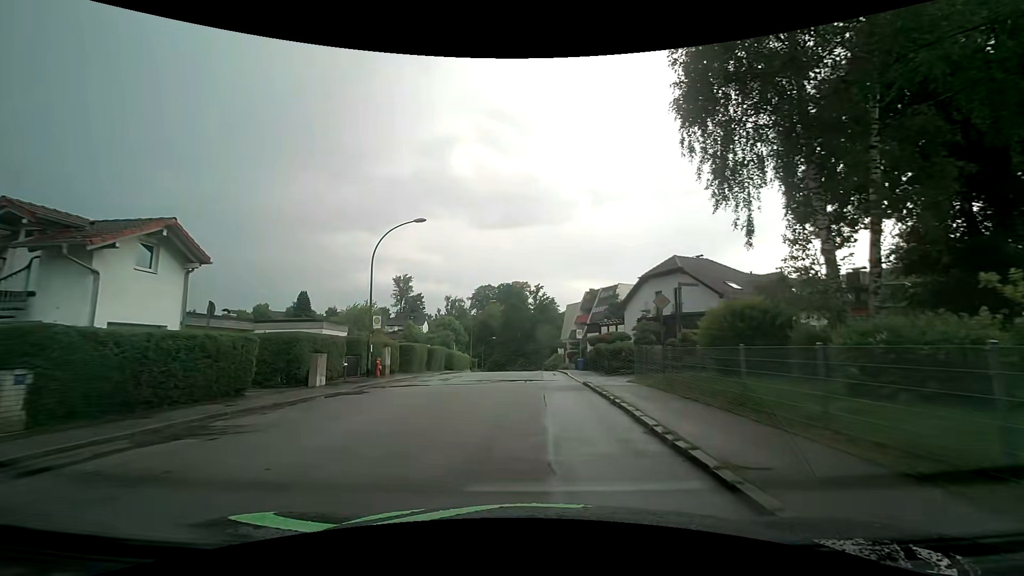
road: residential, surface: asphalt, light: Day
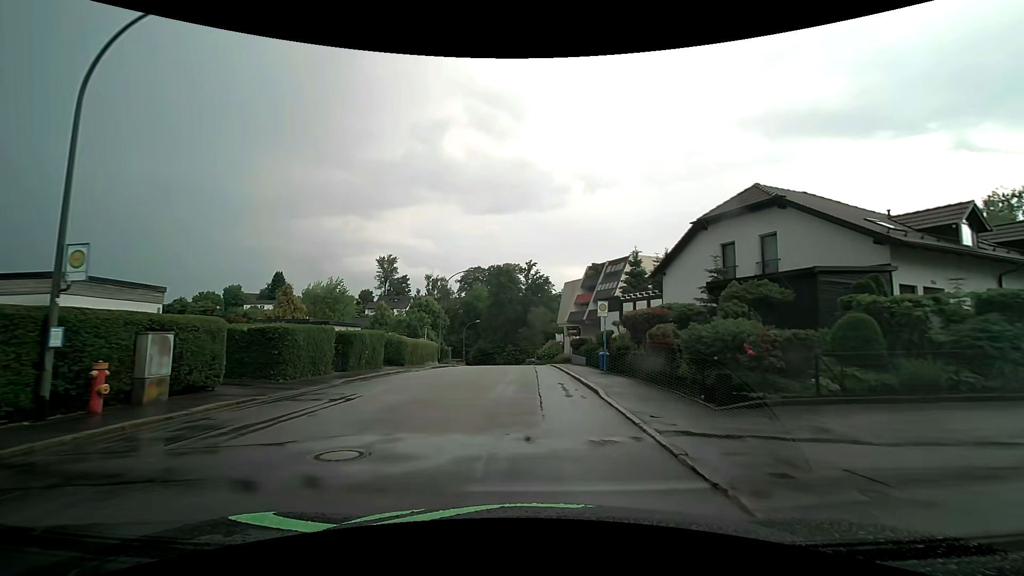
(-0.4, +16.5) m; -1°
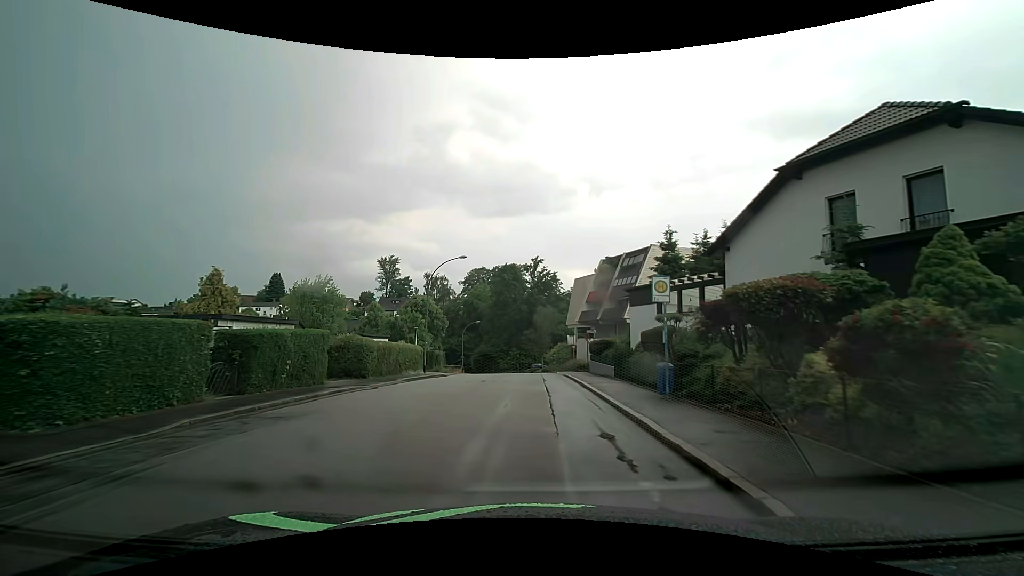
(-0.1, +8.9) m; -1°
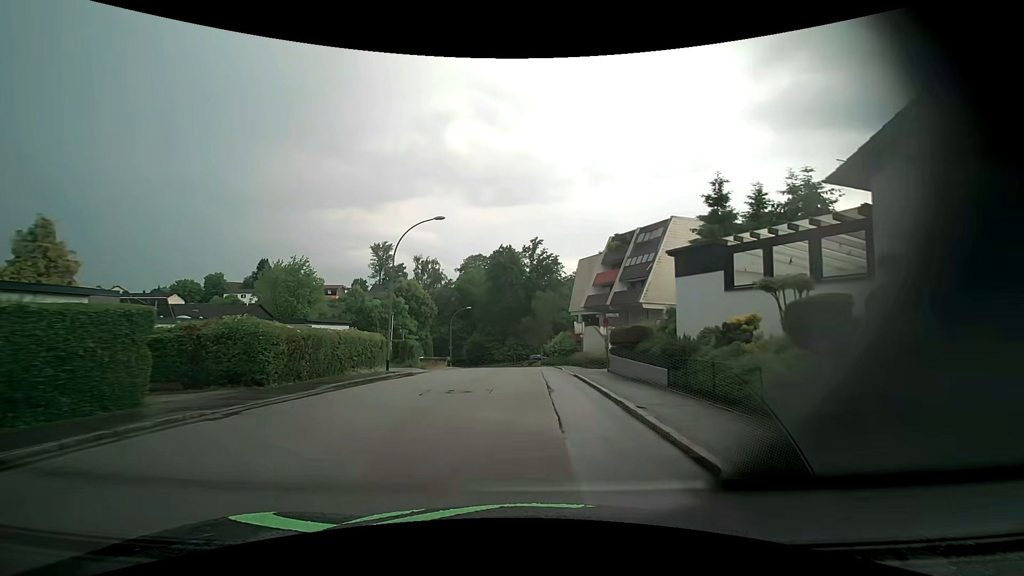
(+0.1, +9.4) m; +1°
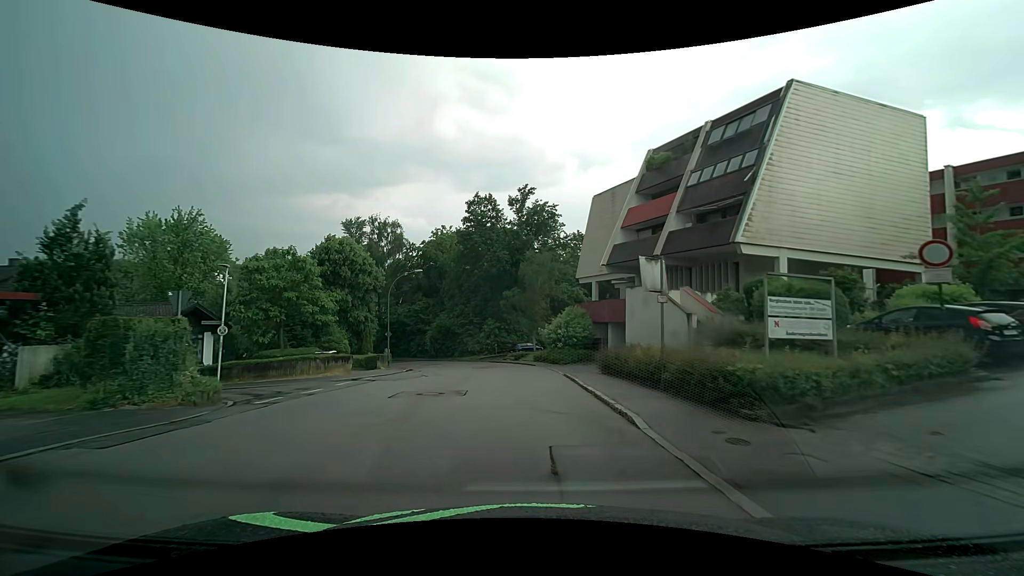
(+0.2, +25.1) m; +1°
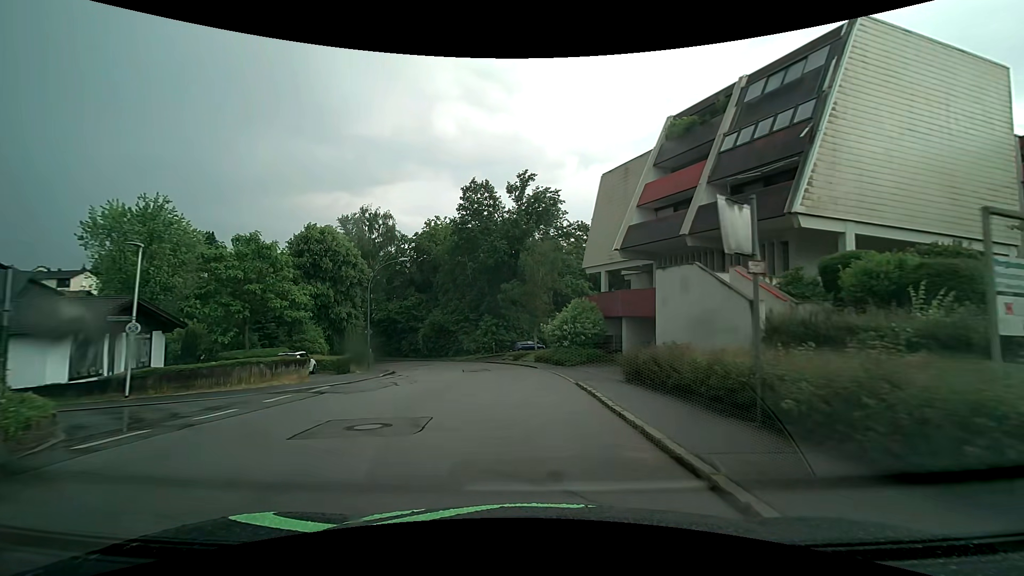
(0.0, +5.2) m; 0°
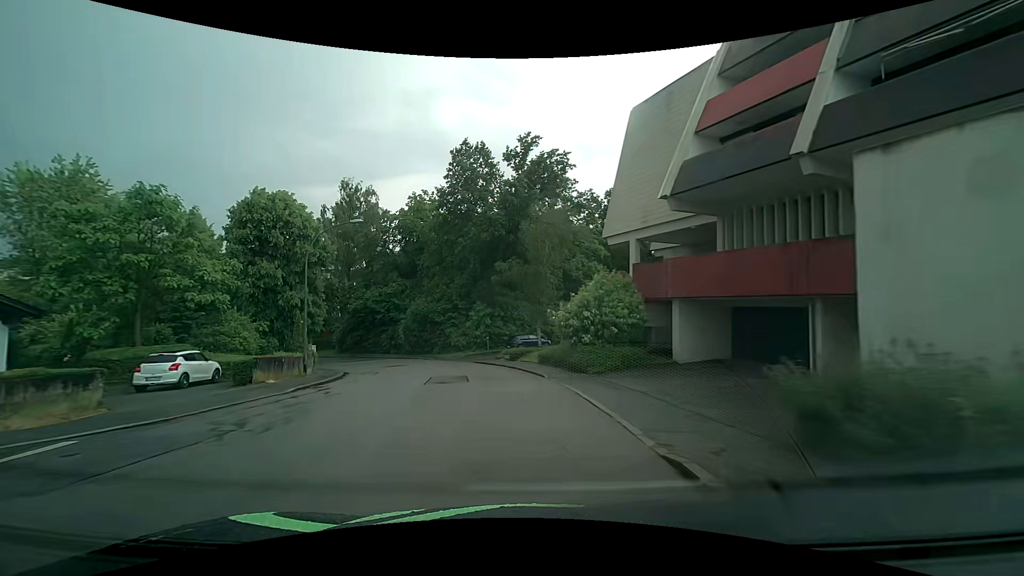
(0.0, +10.3) m; 0°
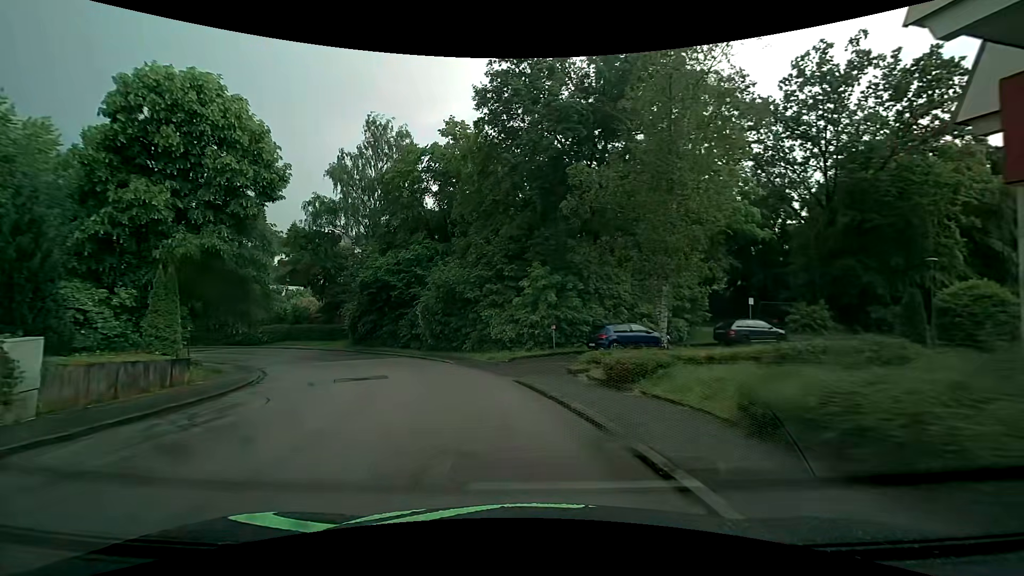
(-1.0, +20.0) m; -8°
